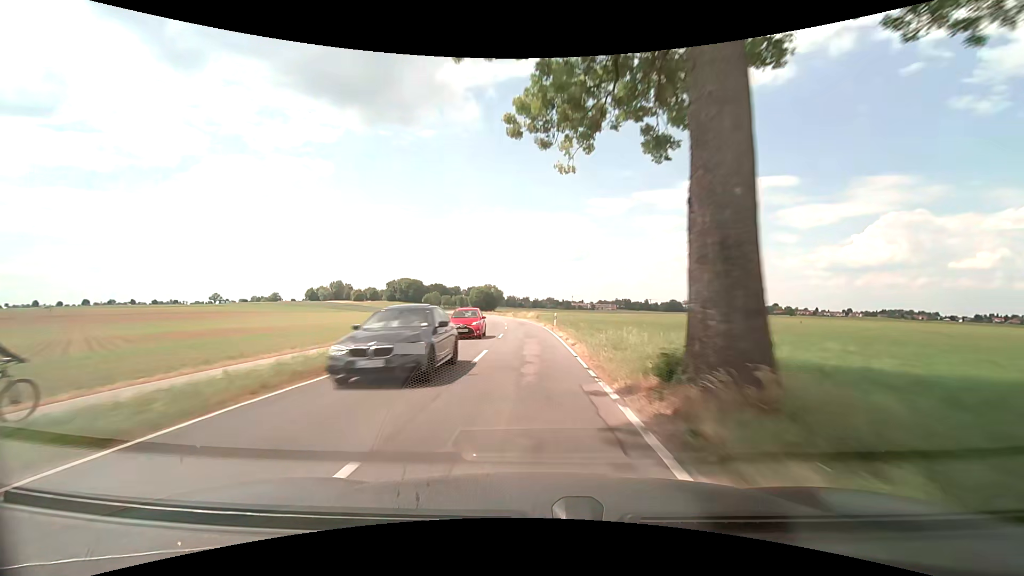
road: tertiary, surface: asphalt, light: Day
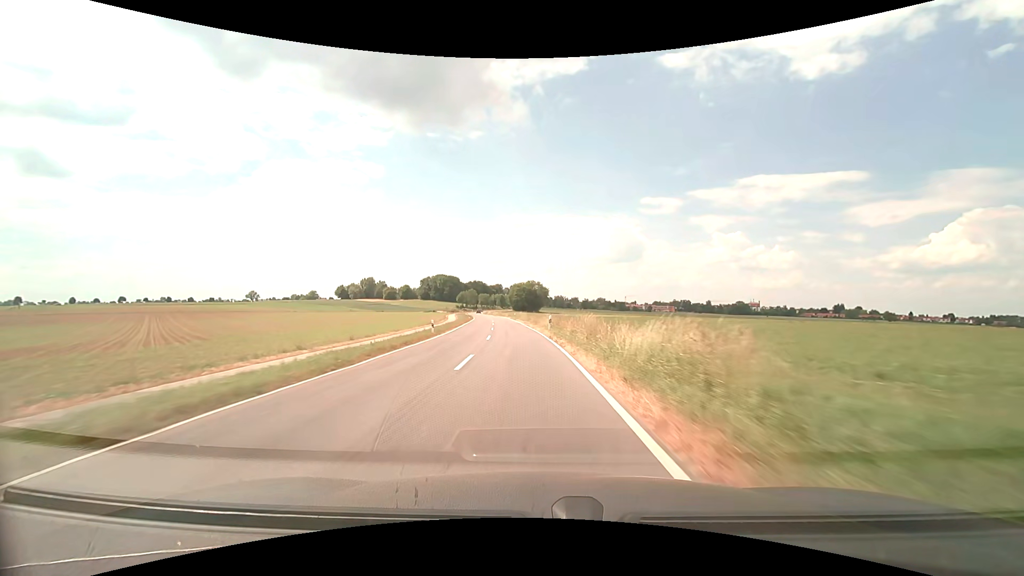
(-2.3, +59.6) m; -5°
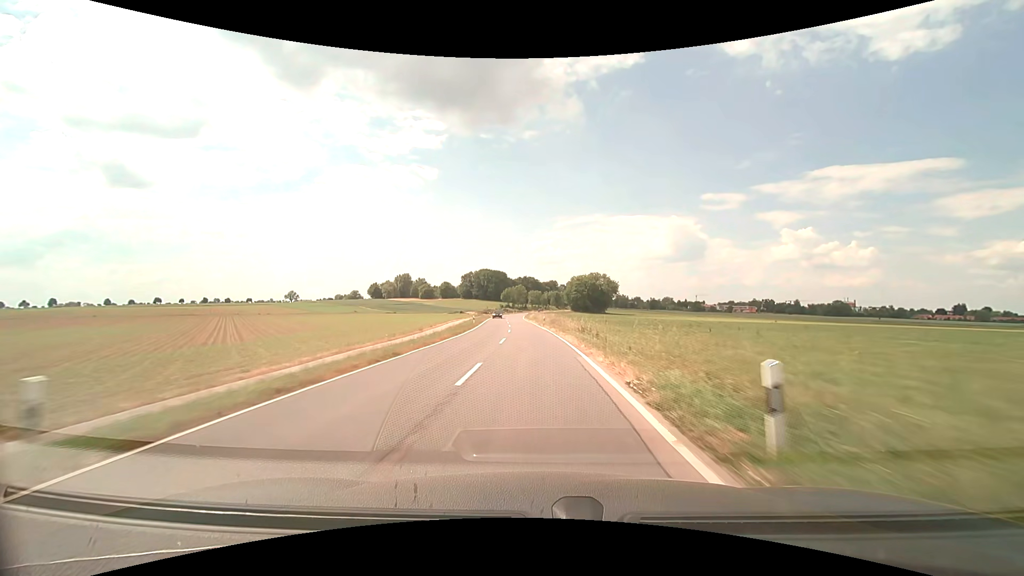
(-5.5, +75.1) m; -7°
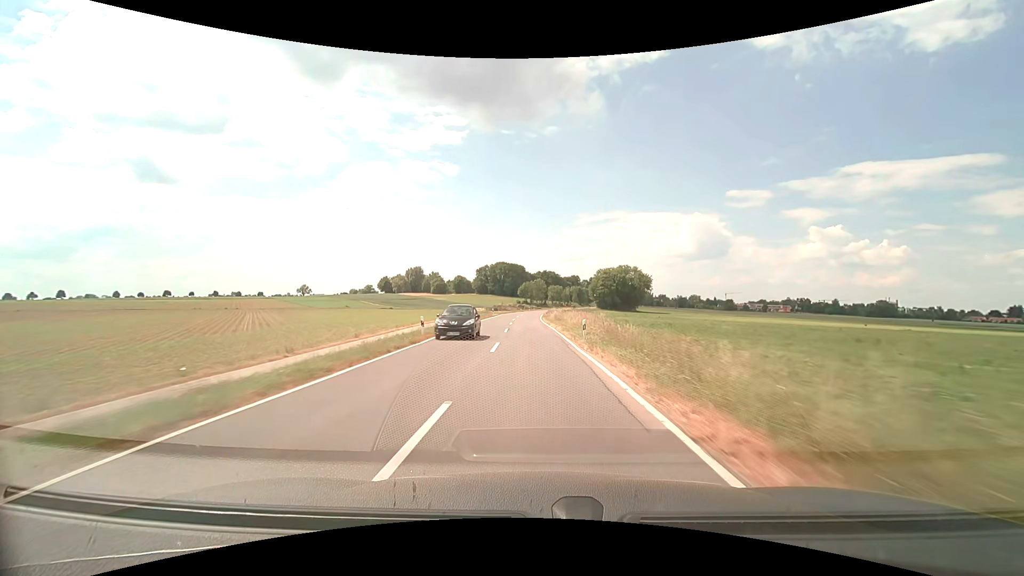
(-0.5, +30.7) m; -2°
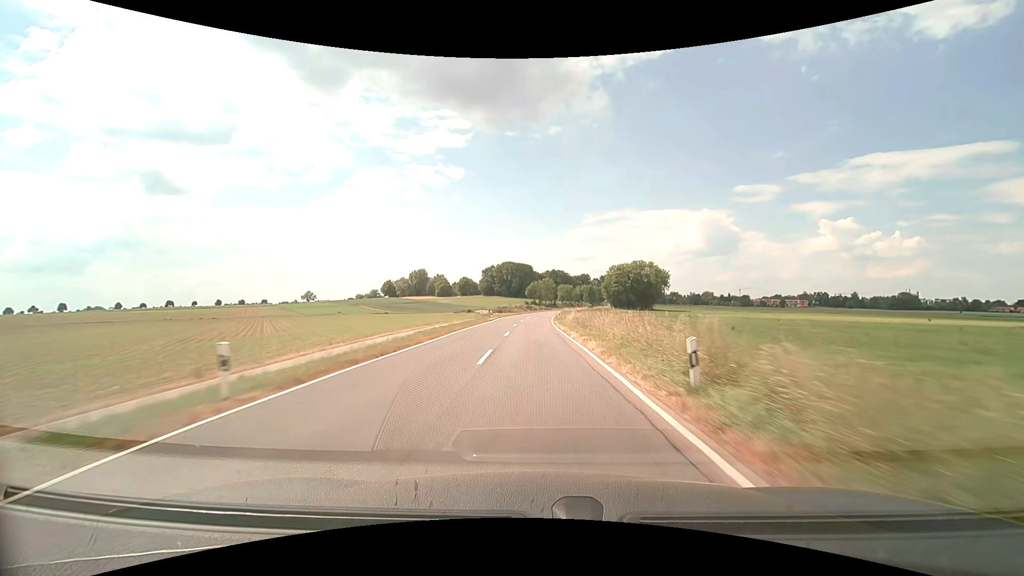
(-0.2, +15.3) m; -1°
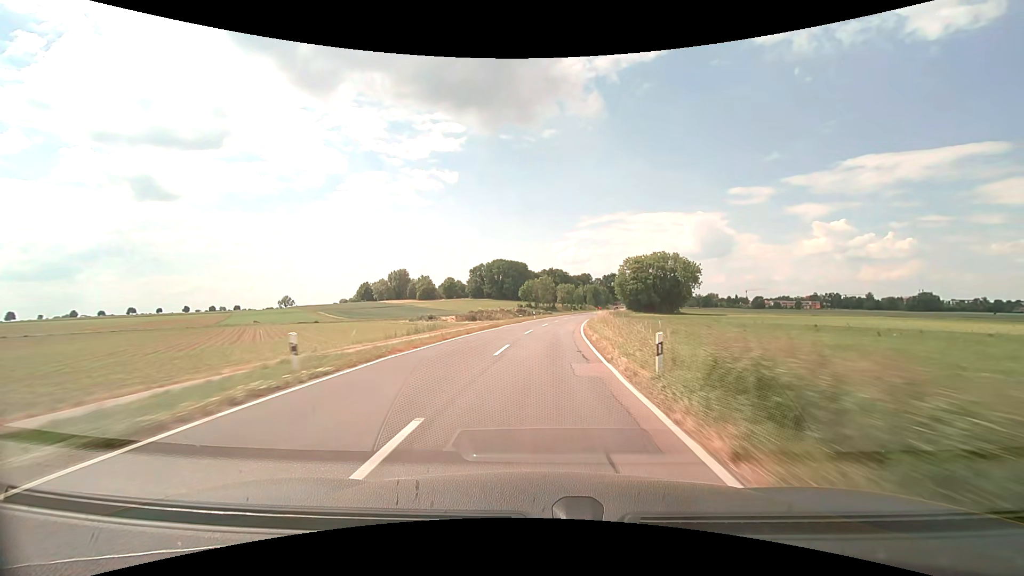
(-0.4, +46.1) m; 0°
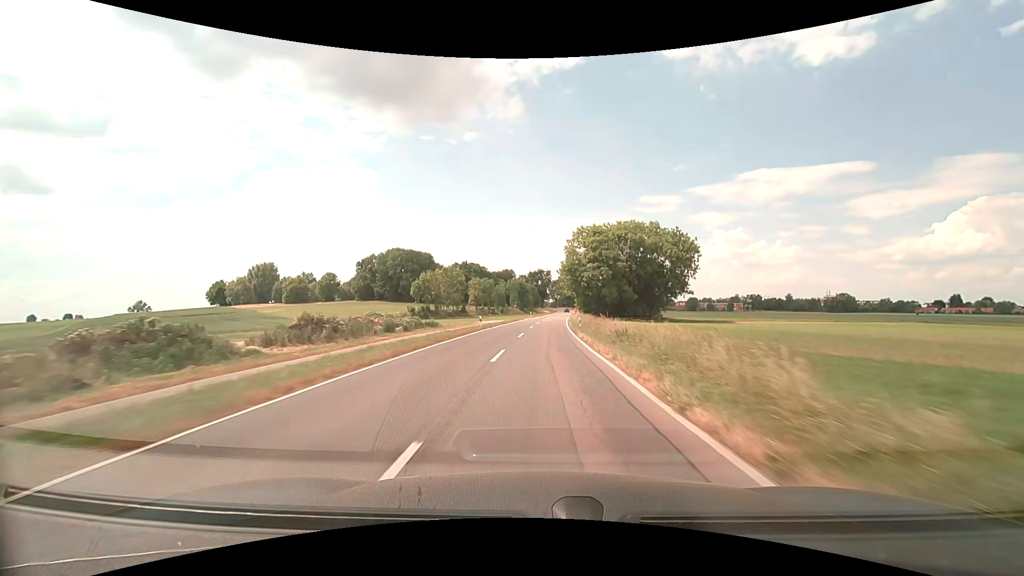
(+5.8, +72.8) m; +9°
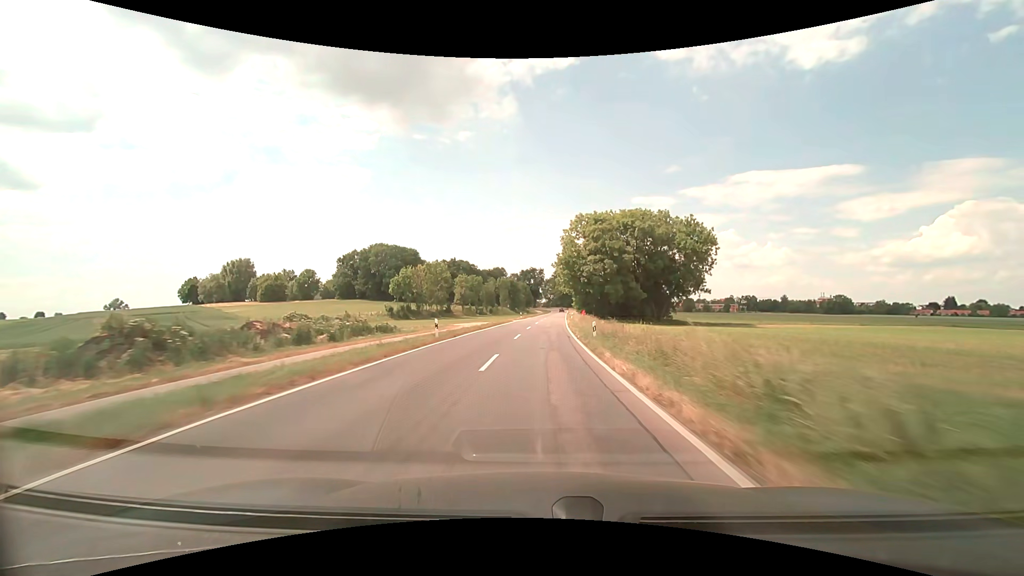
(+0.1, +14.3) m; +1°
(0, +10) (0, +20) (+1, +30) (+1, +40) (+1, +50) (+2, +60) (+3, +70) (+3, +80) (+4, +90) (+4, +100) m
